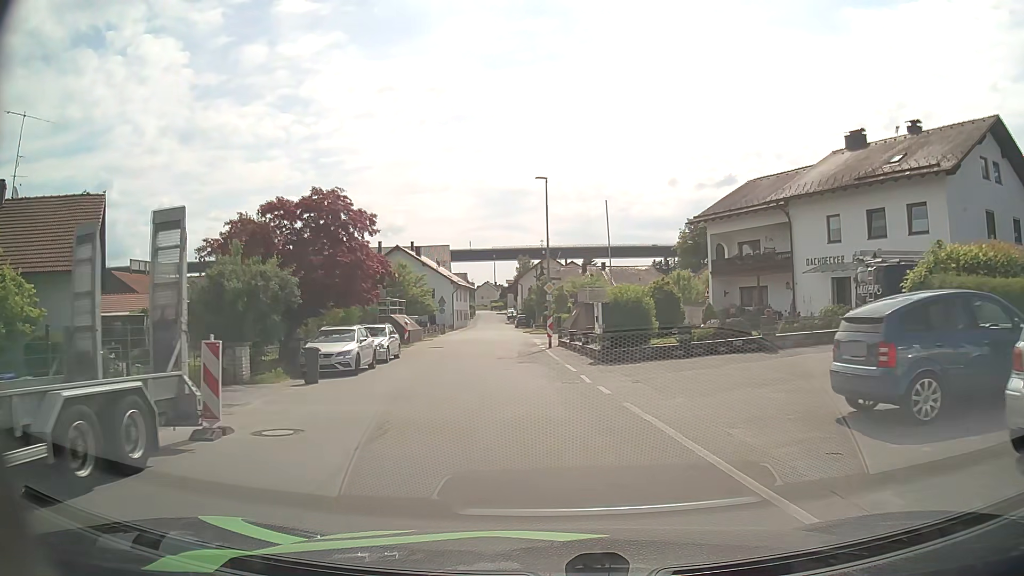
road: unclassified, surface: asphalt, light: Day
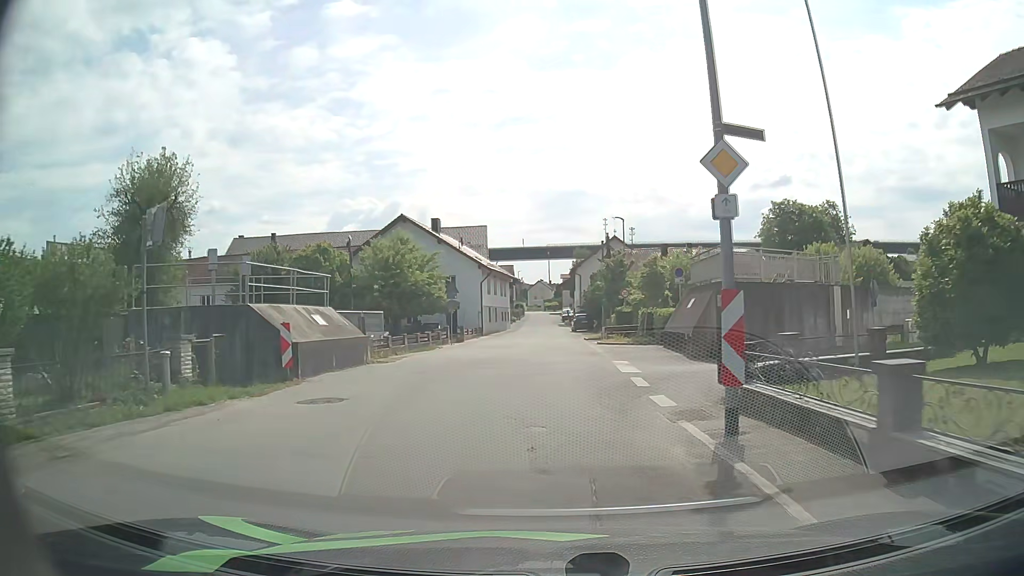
(-1.1, +25.3) m; -4°
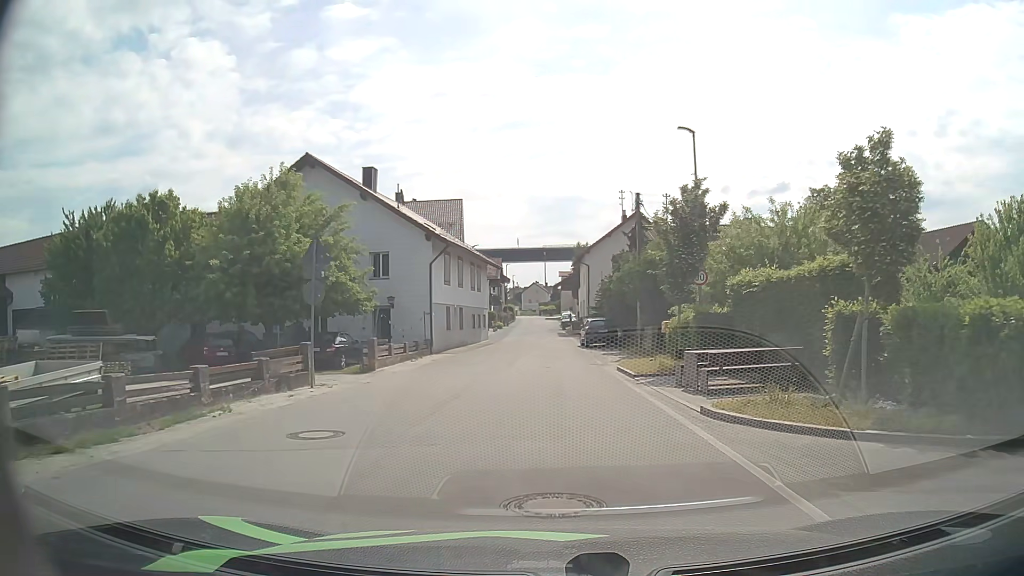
(-0.3, +23.3) m; 0°
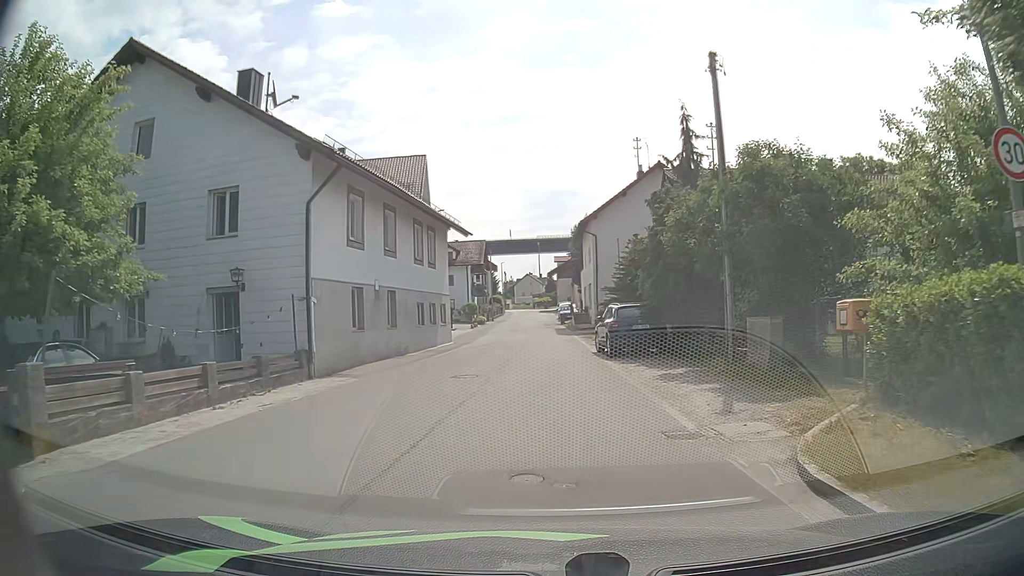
(0.0, +16.7) m; +1°
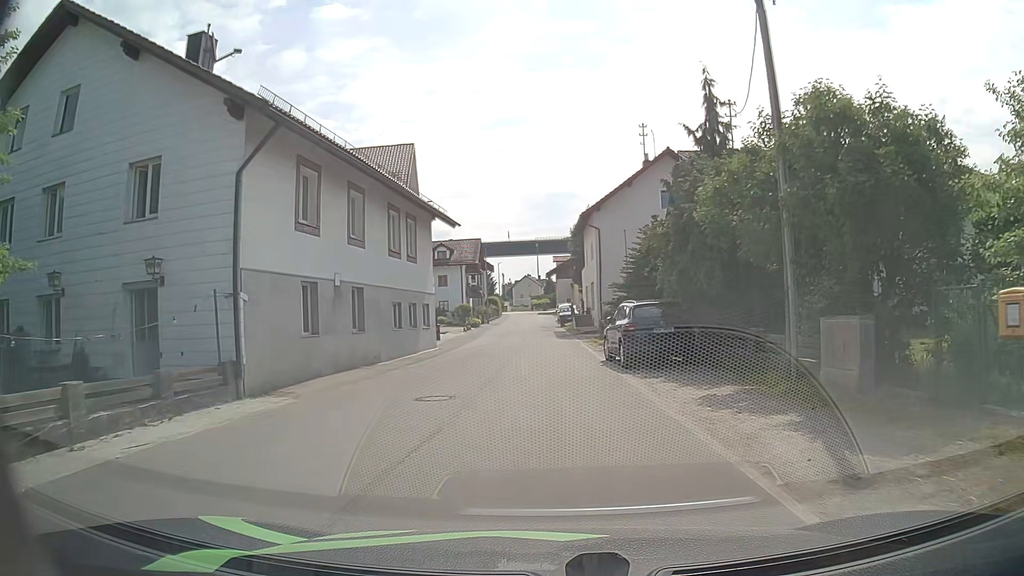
(0.0, +4.1) m; -1°
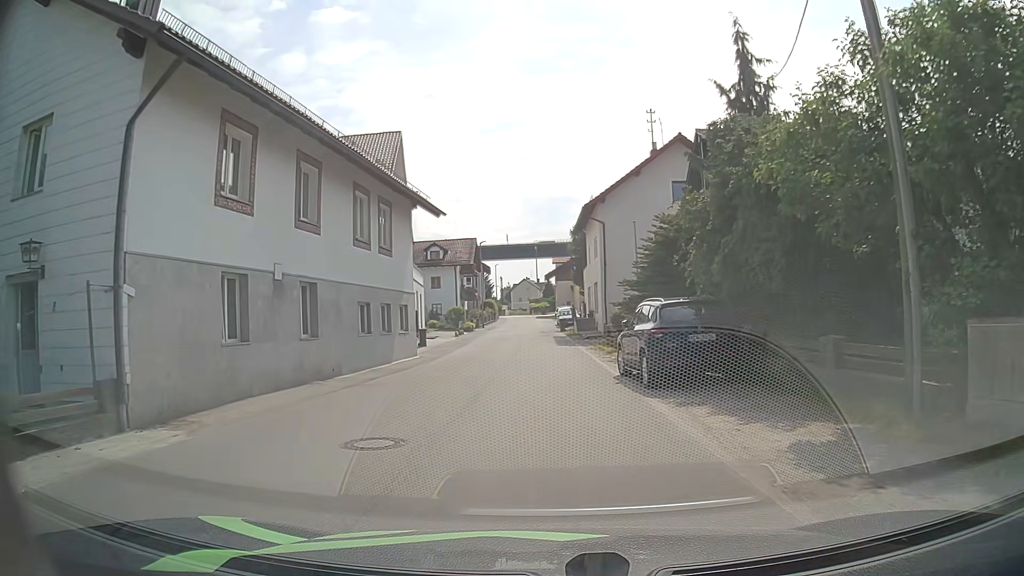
(0.0, +4.1) m; 0°
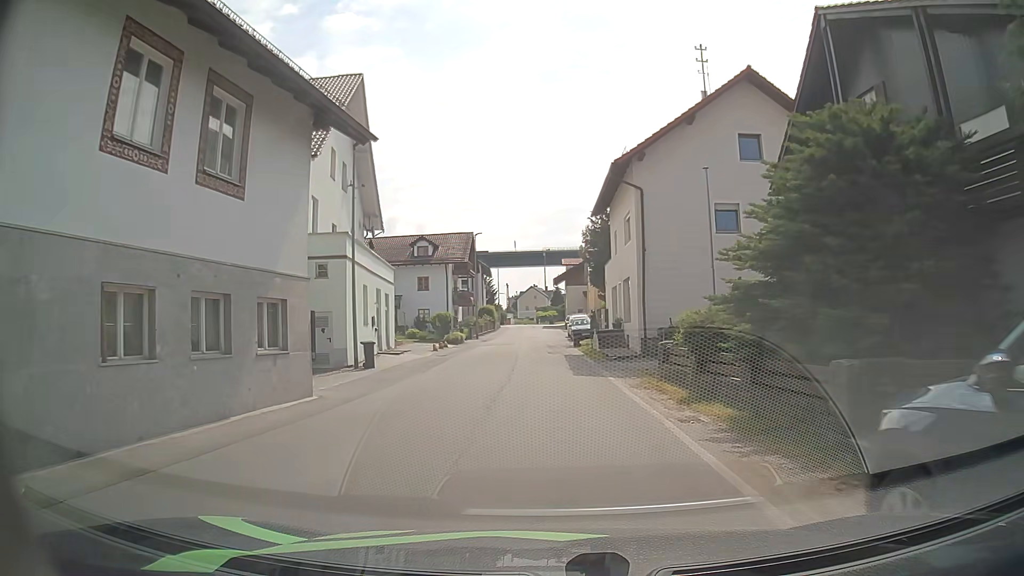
(0.0, +12.0) m; 0°
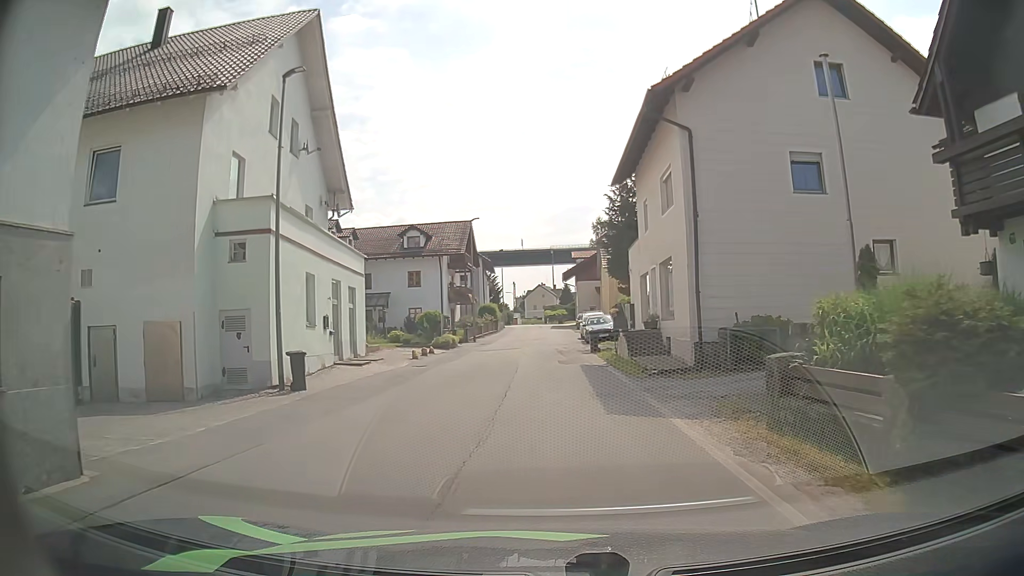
(-0.1, +7.6) m; -1°
(0, +10) (0, +20) (0, +30) (-1, +40) (0, +50) (0, +60) (0, +70) (0, +80) (-1, +90) (-2, +100) m
